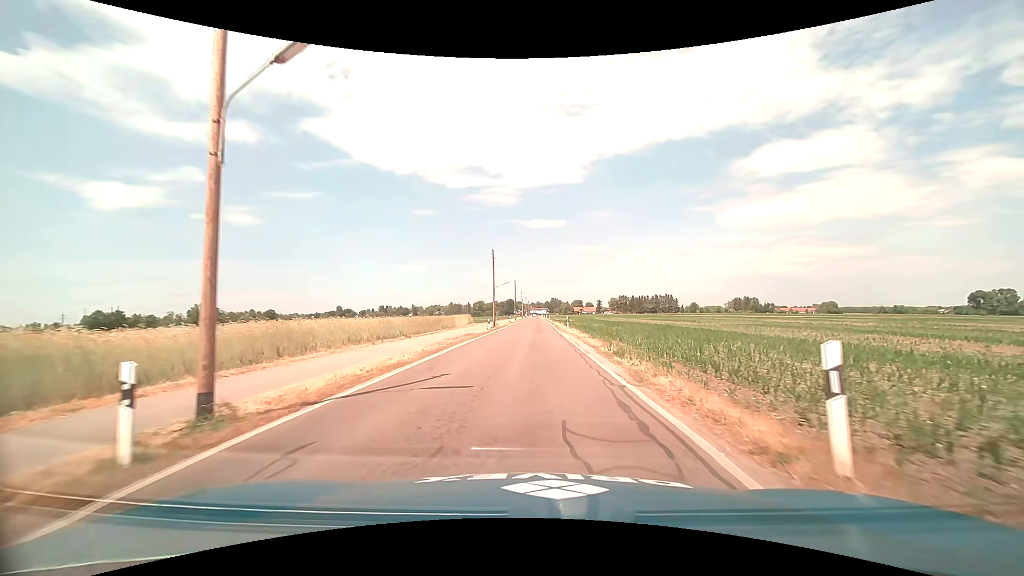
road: tertiary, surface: asphalt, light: Day
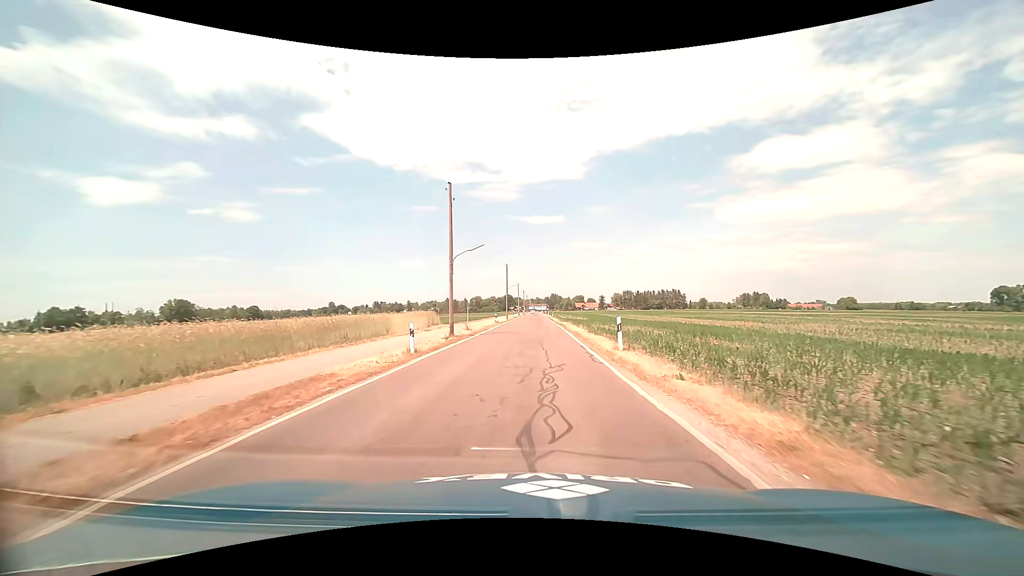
(+0.3, +27.7) m; +1°
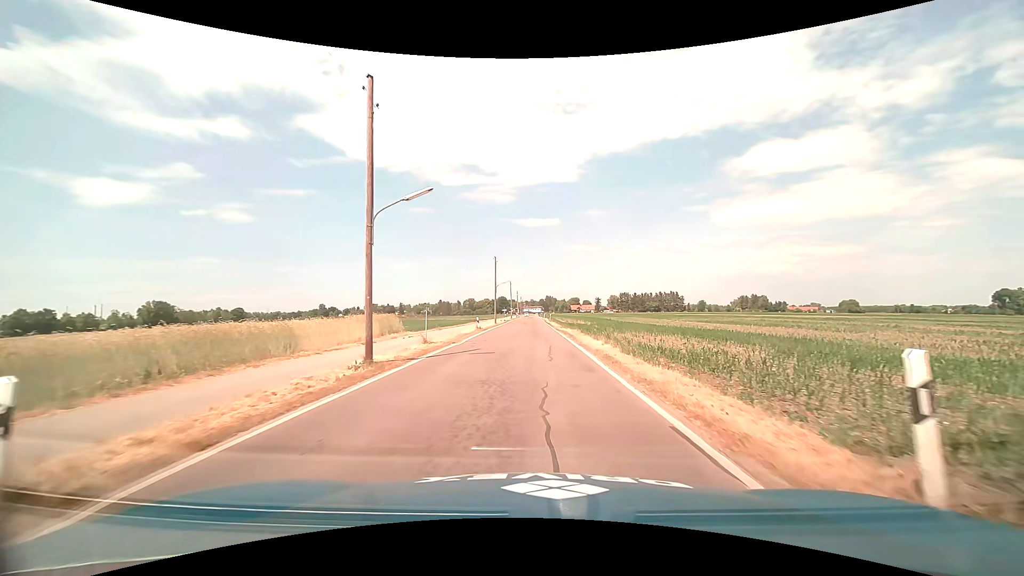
(0.0, +13.1) m; +1°
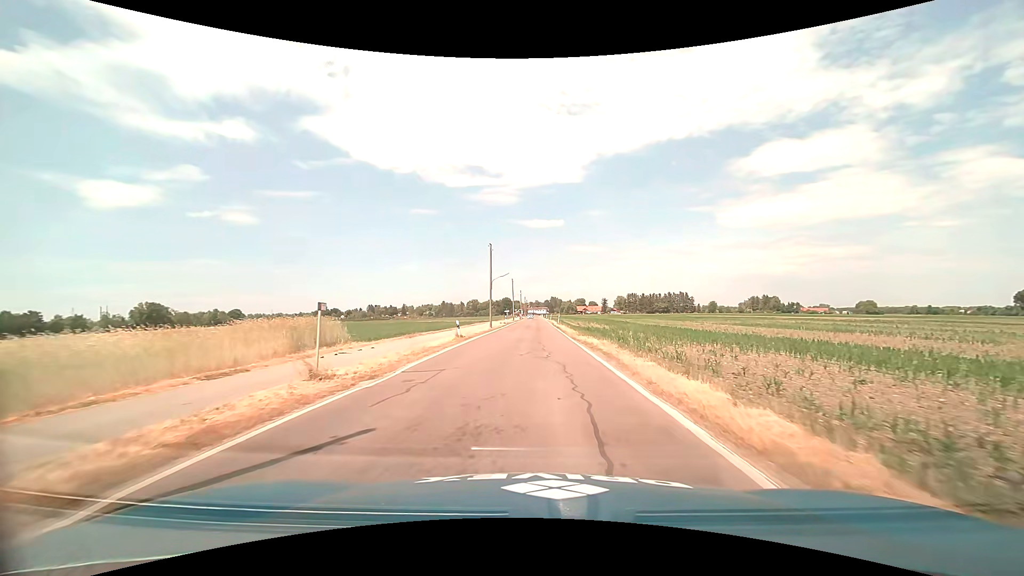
(0.0, +12.9) m; 0°
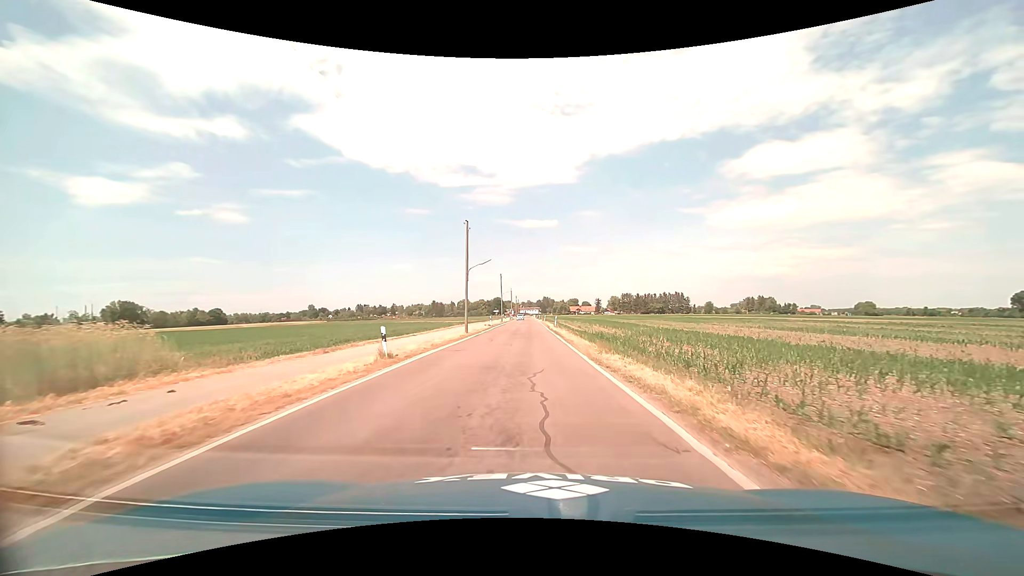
(0.0, +12.8) m; +1°
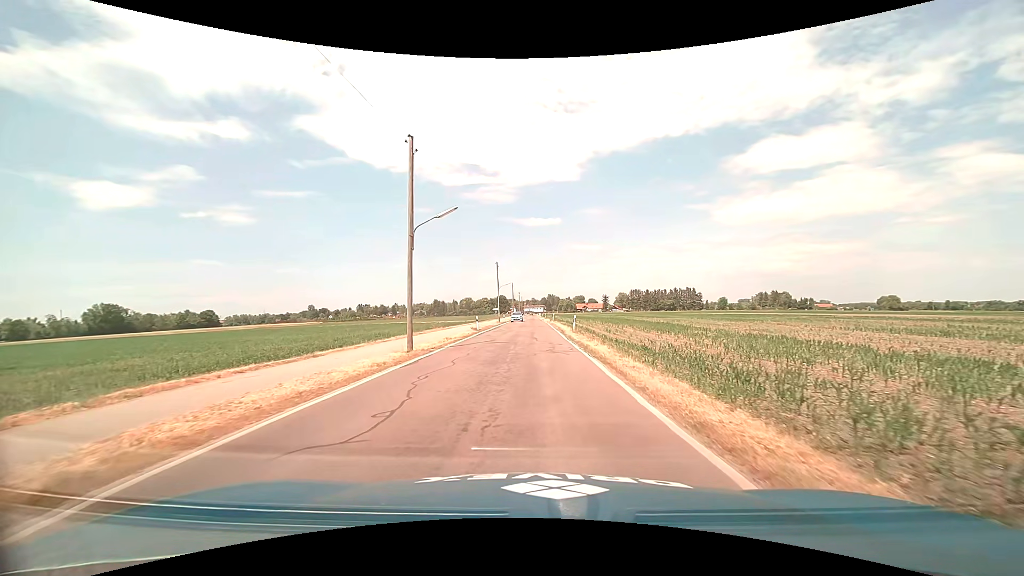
(-0.1, +18.2) m; 0°
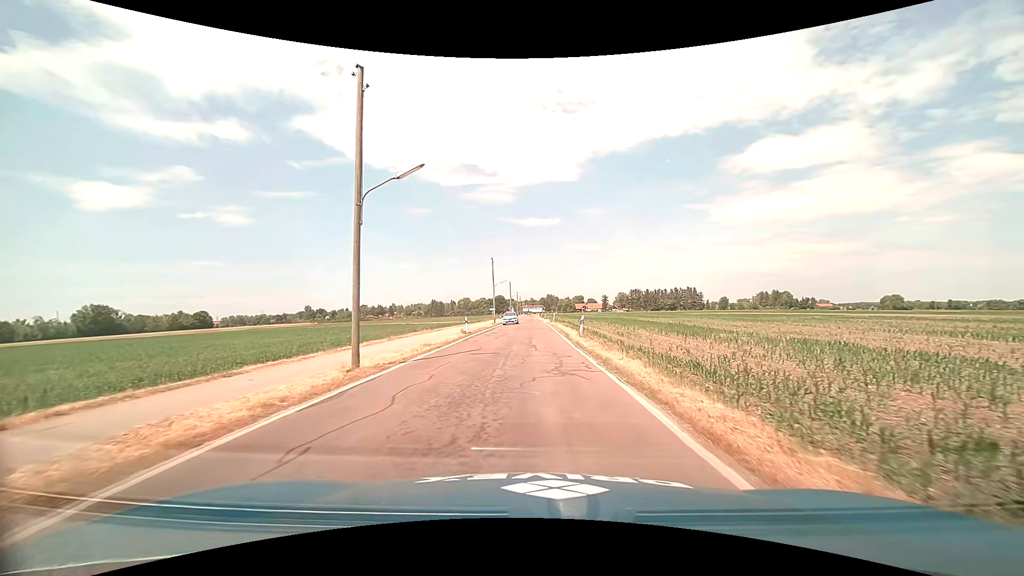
(0.0, +5.8) m; 0°
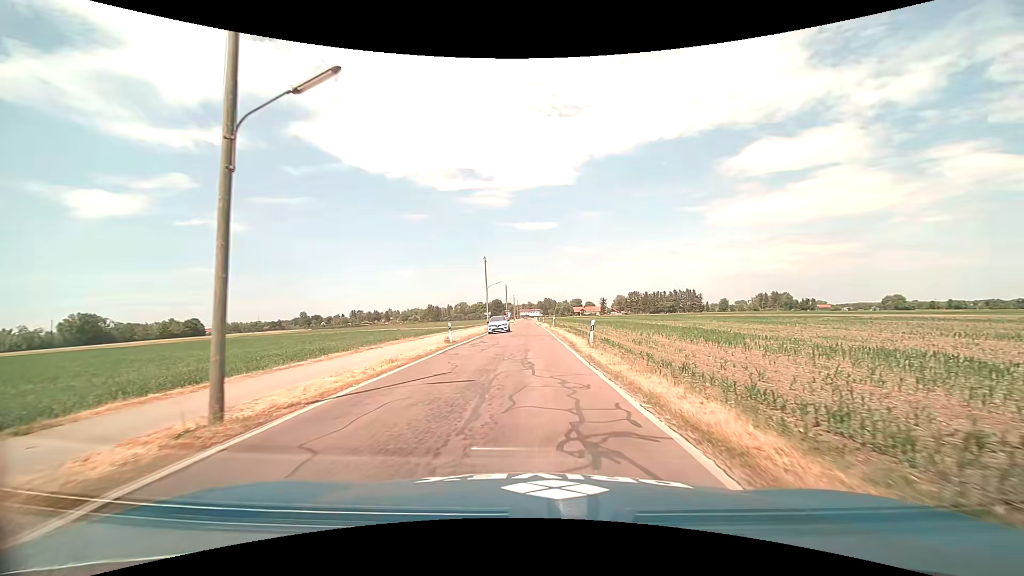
(0.0, +5.9) m; 0°
(0, +10) (0, +20) (0, +30) (-1, +40) (-1, +50) (-1, +60) (-1, +70) (-1, +80) (-1, +90) (-1, +100) m
